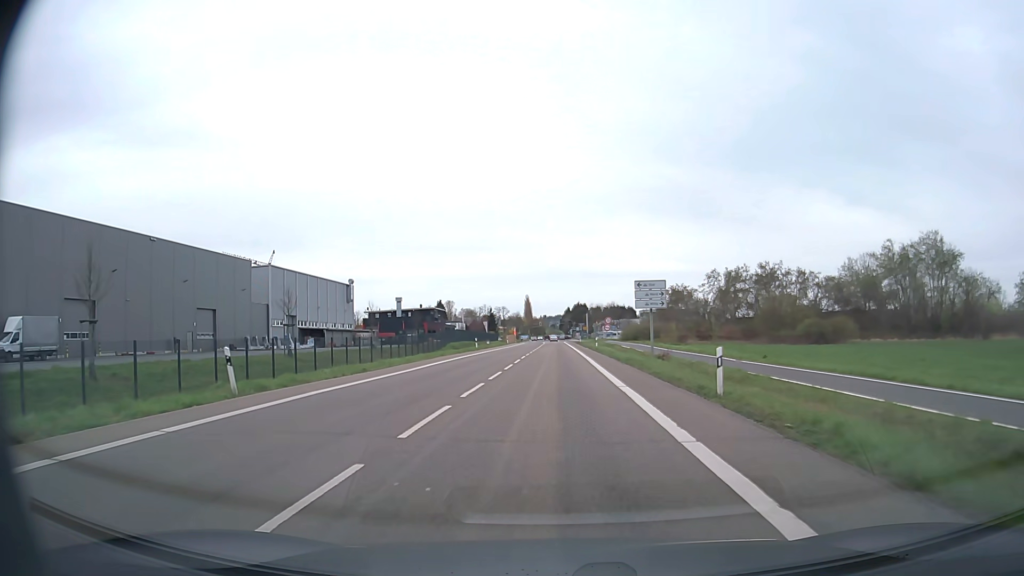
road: secondary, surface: asphalt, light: Day
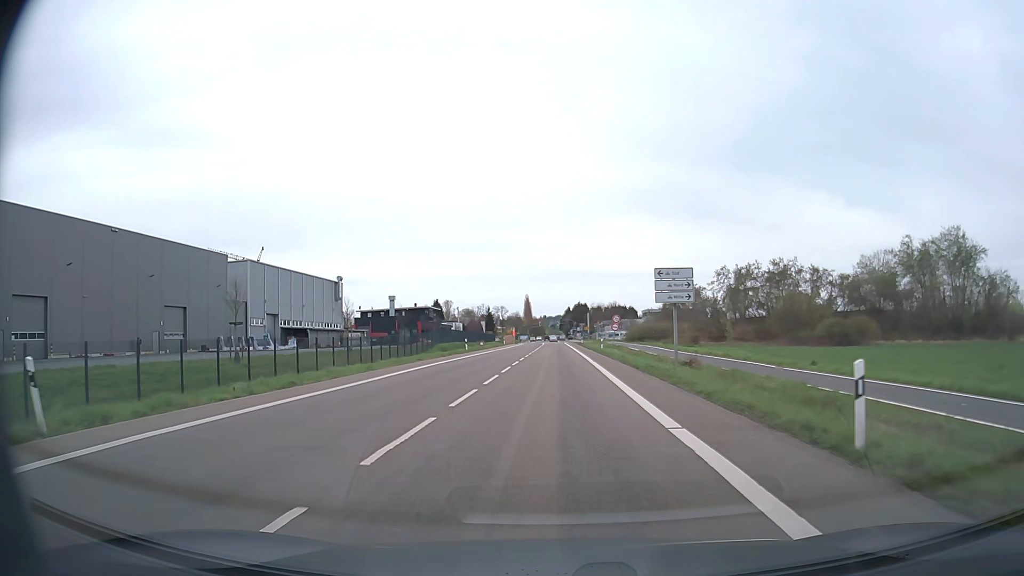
(0.0, +7.5) m; 0°
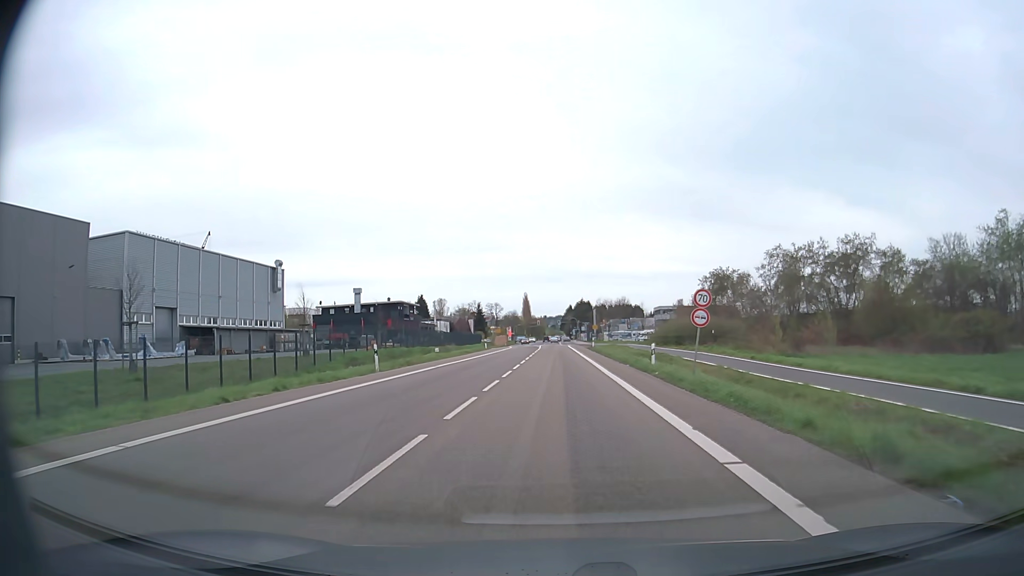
(+0.1, +30.1) m; 0°
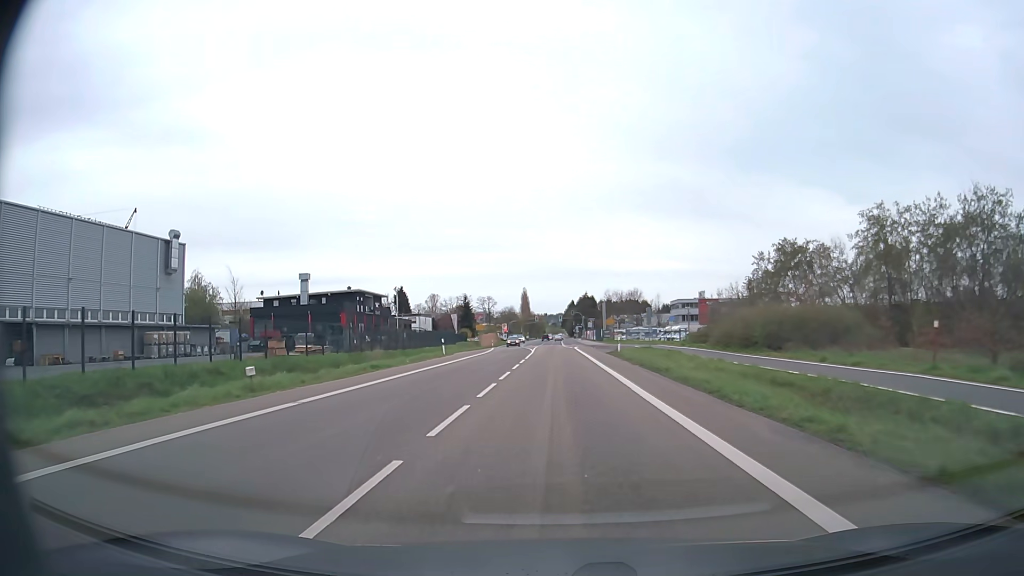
(0.0, +30.6) m; 0°
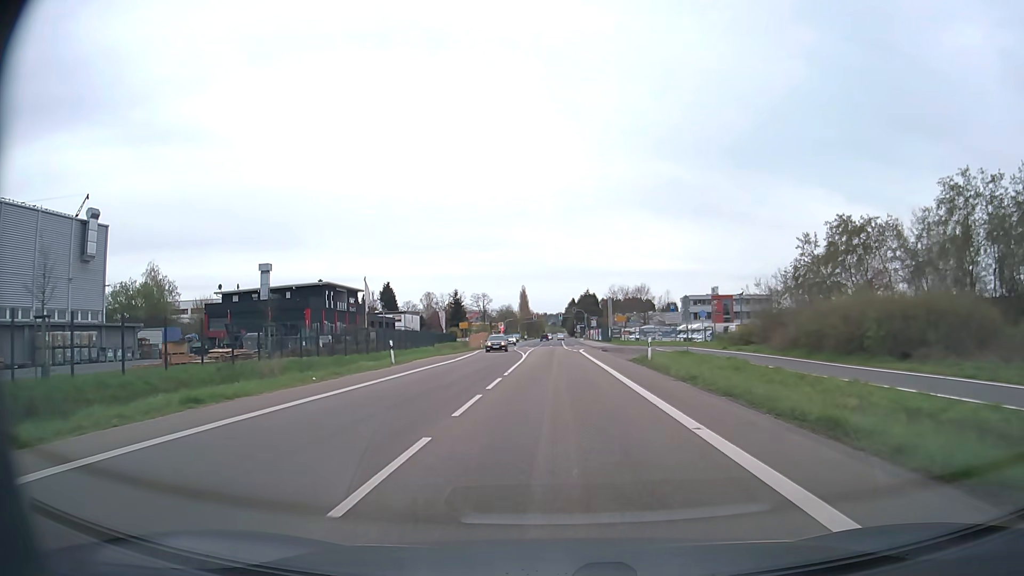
(0.0, +15.5) m; 0°
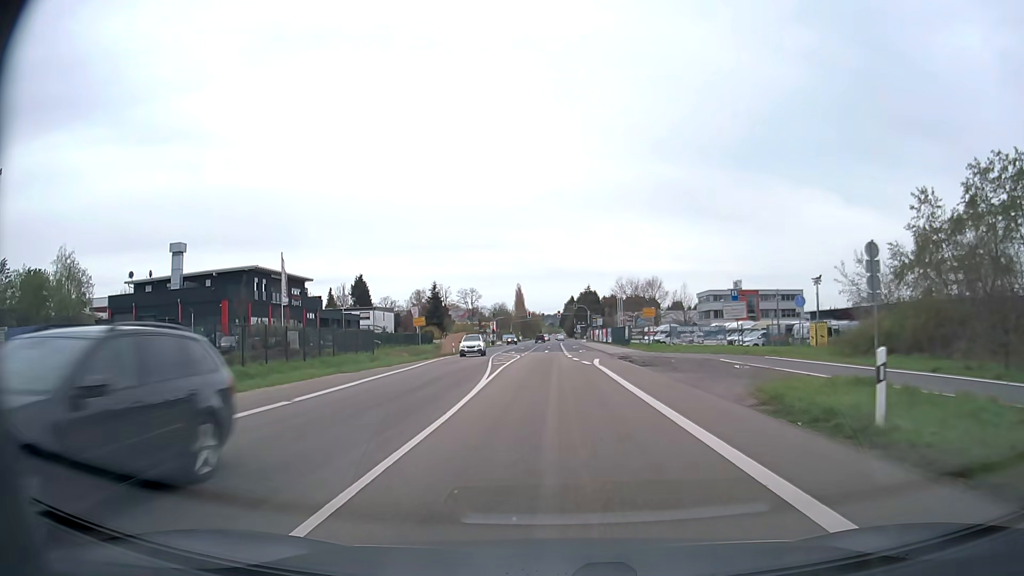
(0.0, +23.5) m; 0°
(0, +10) (0, +20) (0, +30) (+1, +40) (+1, +50) (+2, +60) (+2, +70) (+2, +80) (+2, +90) (+2, +100) m
